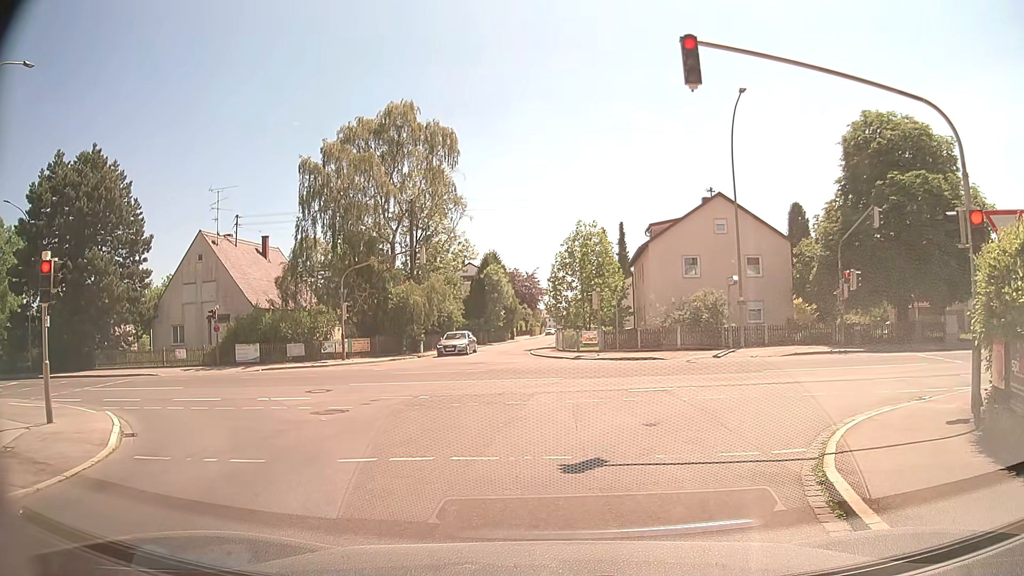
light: Day
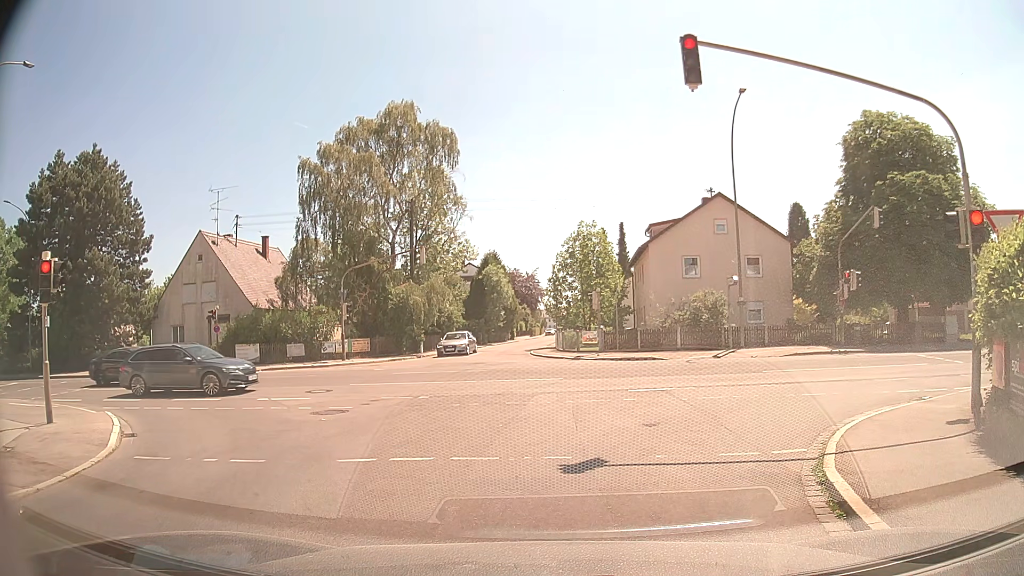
(0.0, +0.1) m; 0°
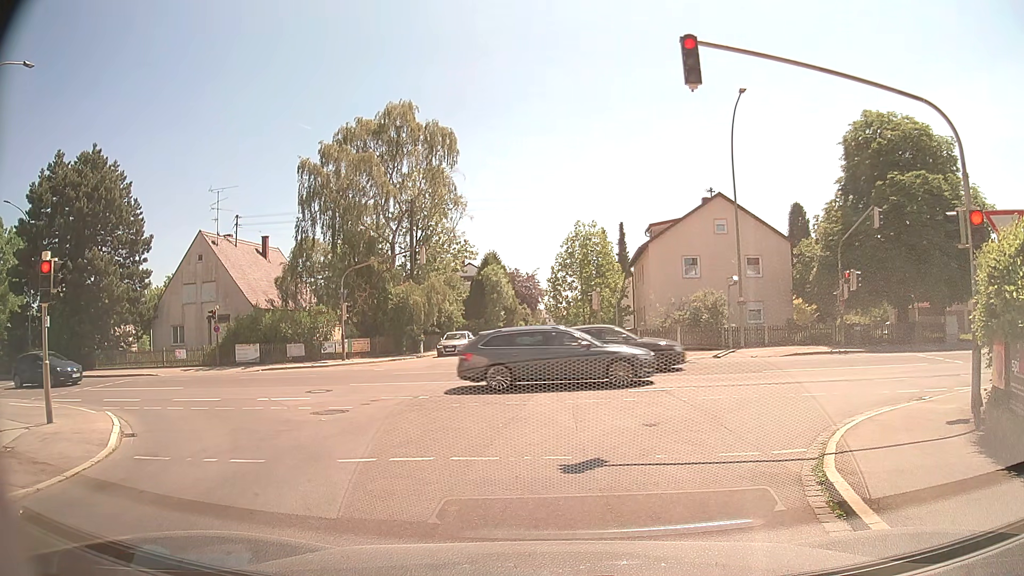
(0.0, 0.0) m; 0°
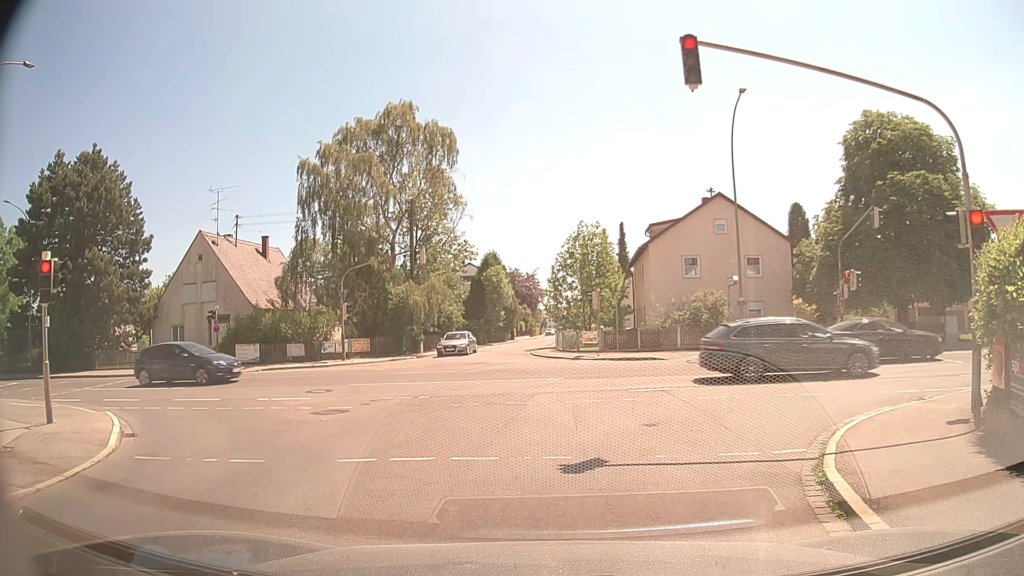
(0.0, 0.0) m; 0°
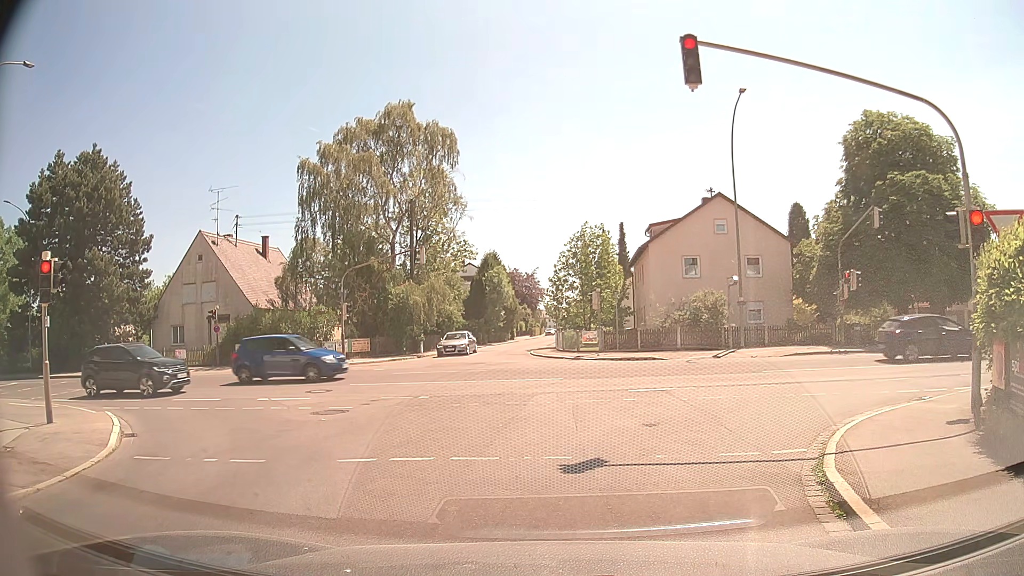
(0.0, 0.0) m; 0°
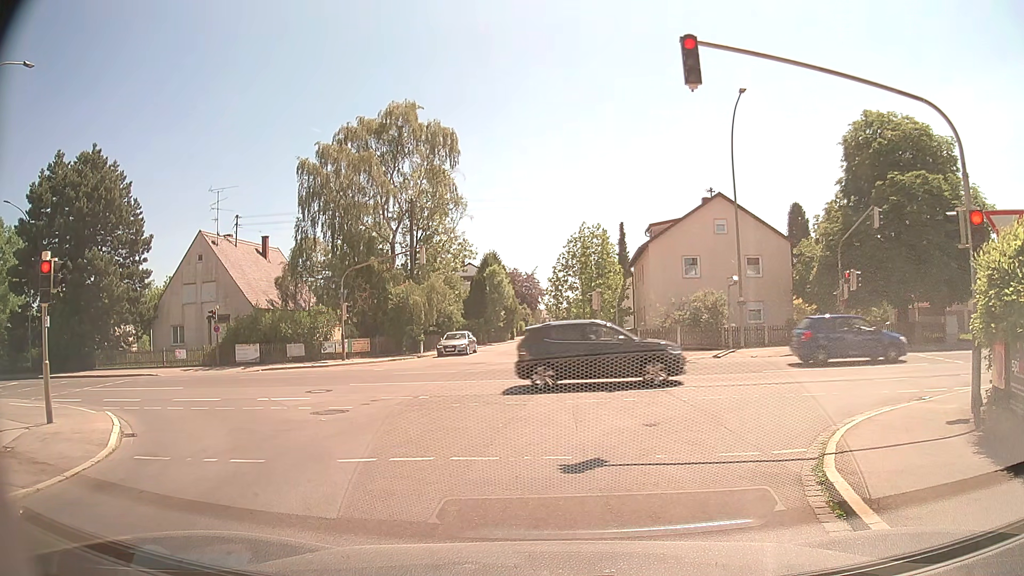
(0.0, 0.0) m; 0°
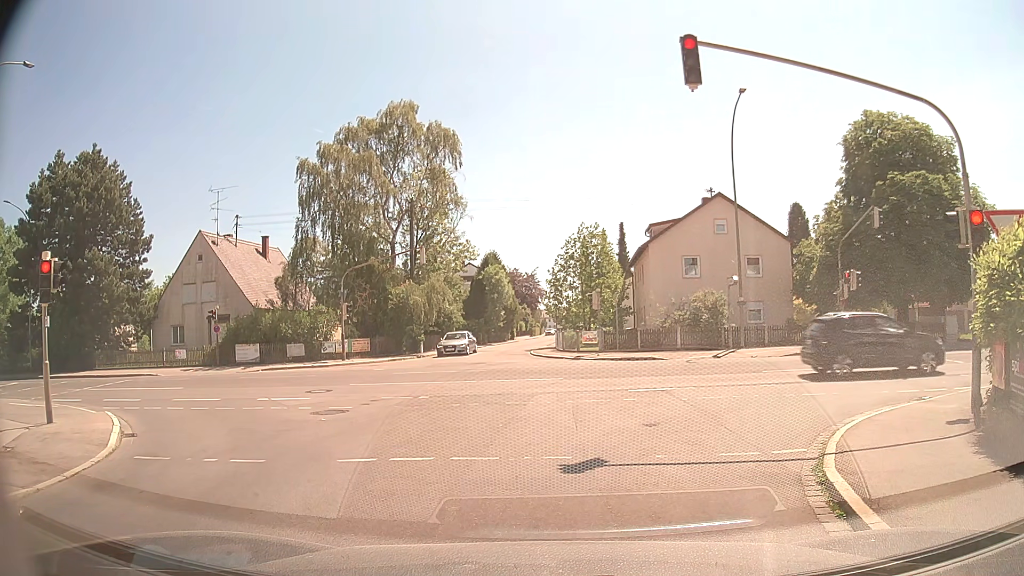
(0.0, 0.0) m; 0°
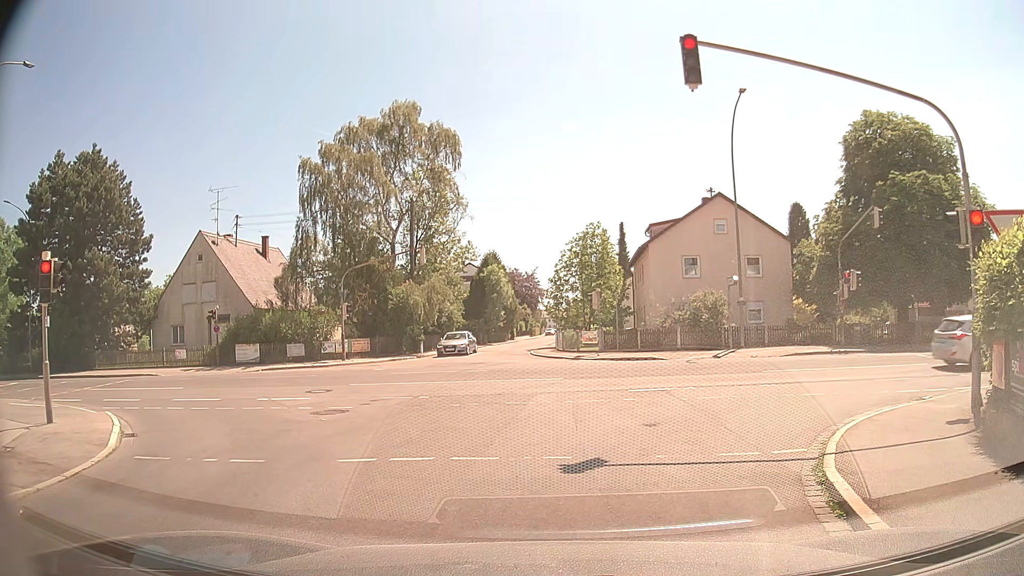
(0.0, 0.0) m; 0°
